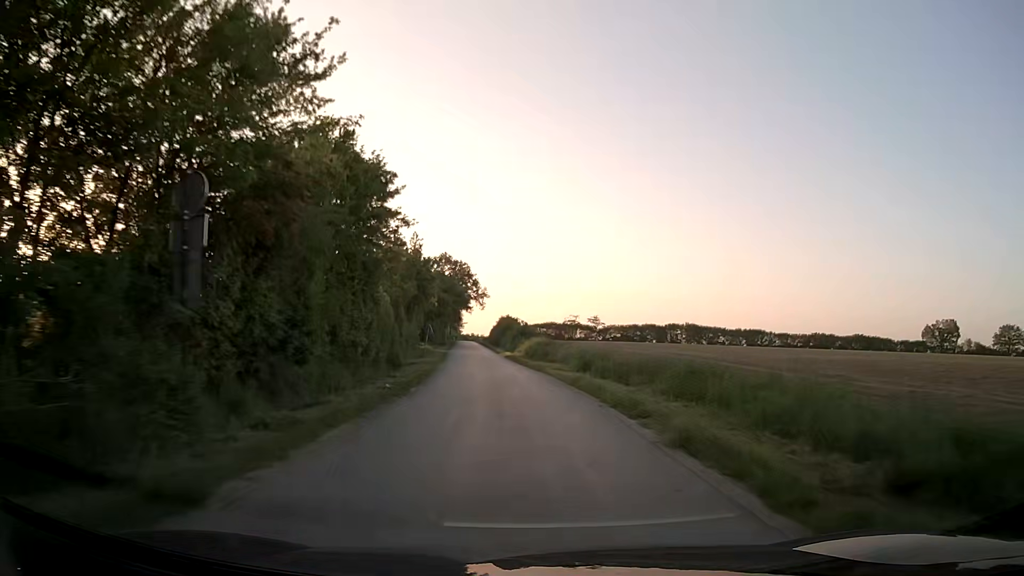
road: unclassified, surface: asphalt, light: Day
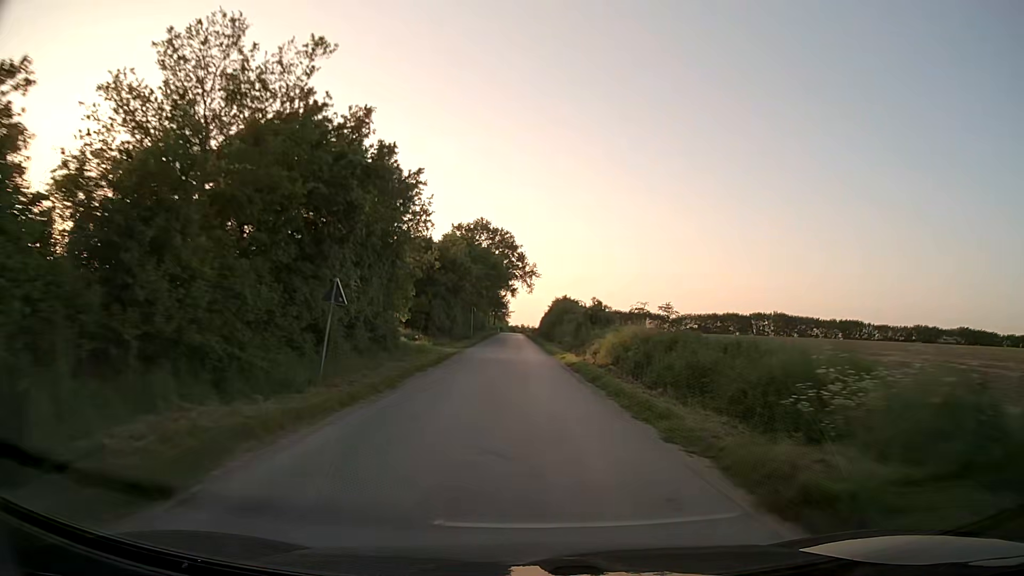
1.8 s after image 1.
(-1.1, +30.0) m; -4°
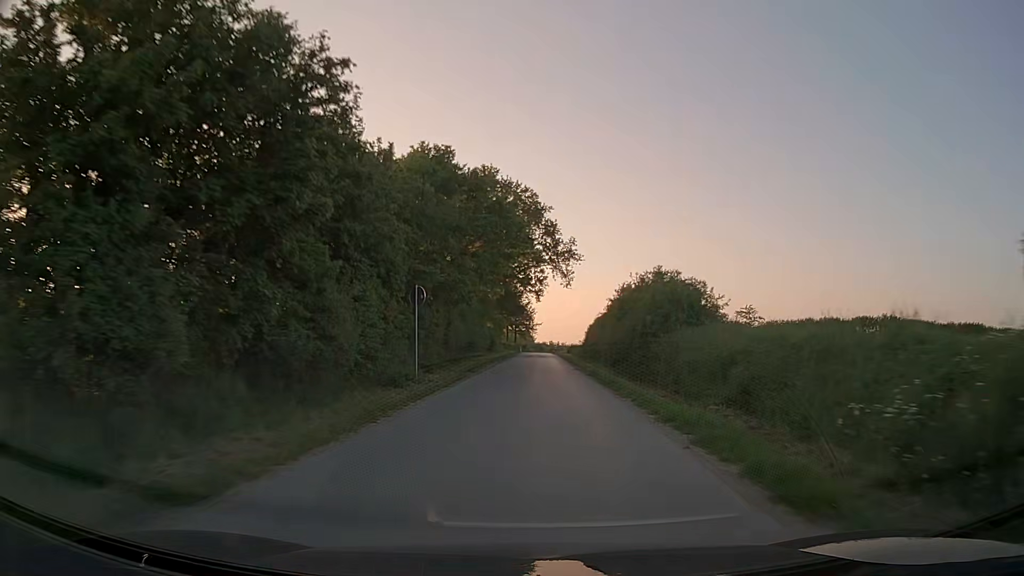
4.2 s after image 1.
(-0.8, +39.2) m; -3°
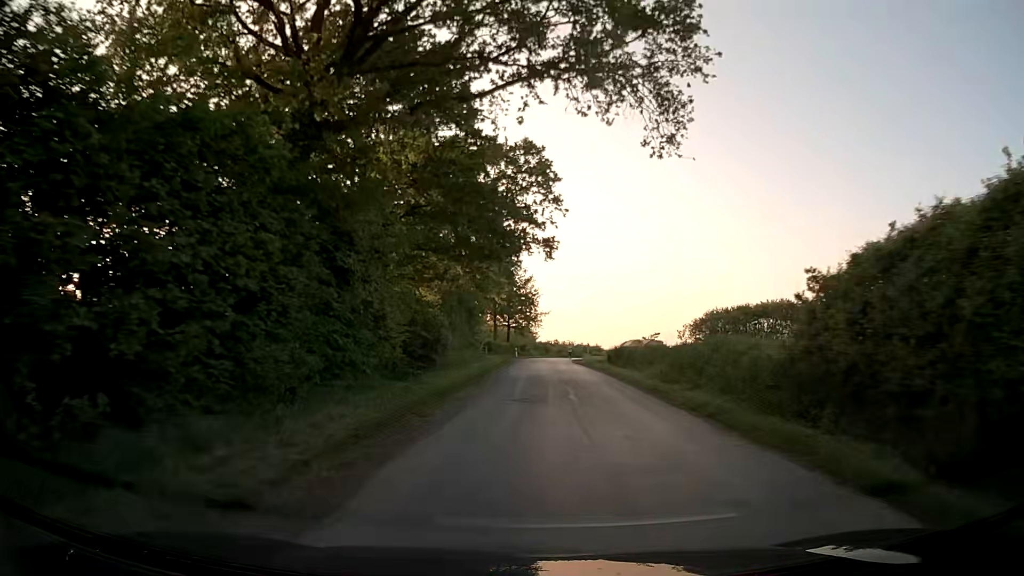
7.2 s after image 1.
(+0.2, +44.5) m; 0°
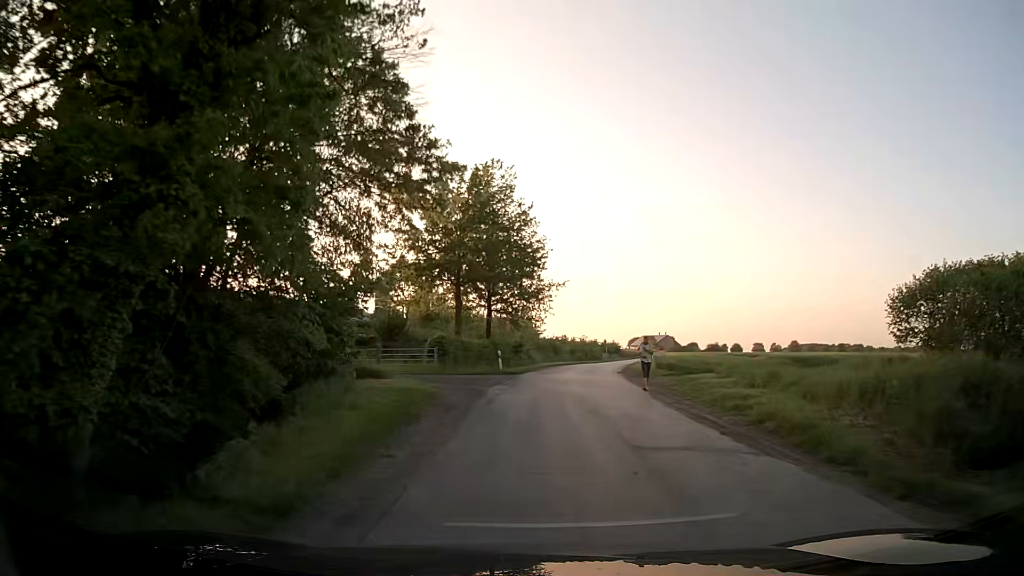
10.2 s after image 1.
(+0.3, +37.3) m; 0°
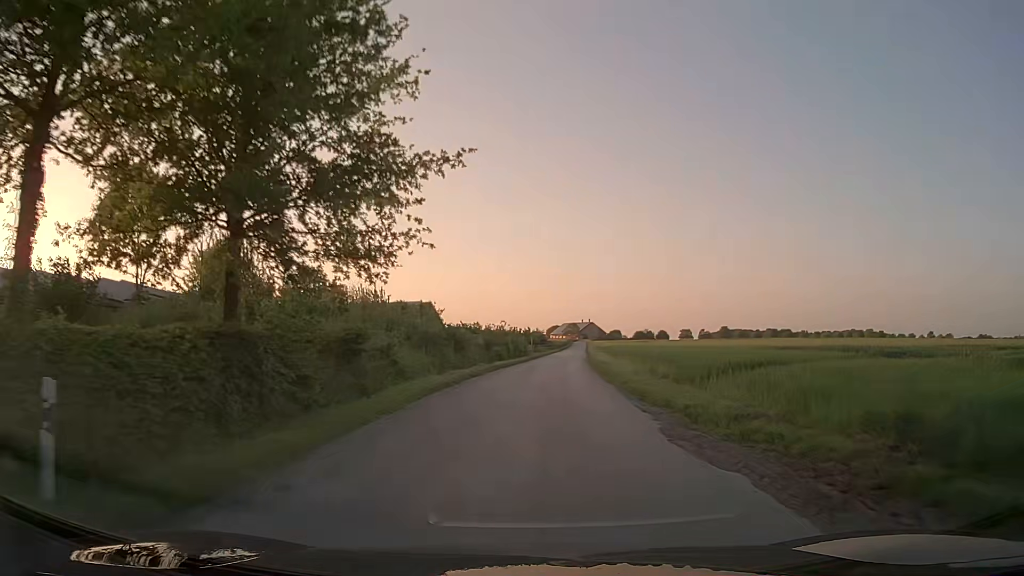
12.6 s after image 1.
(+1.8, +29.3) m; +7°
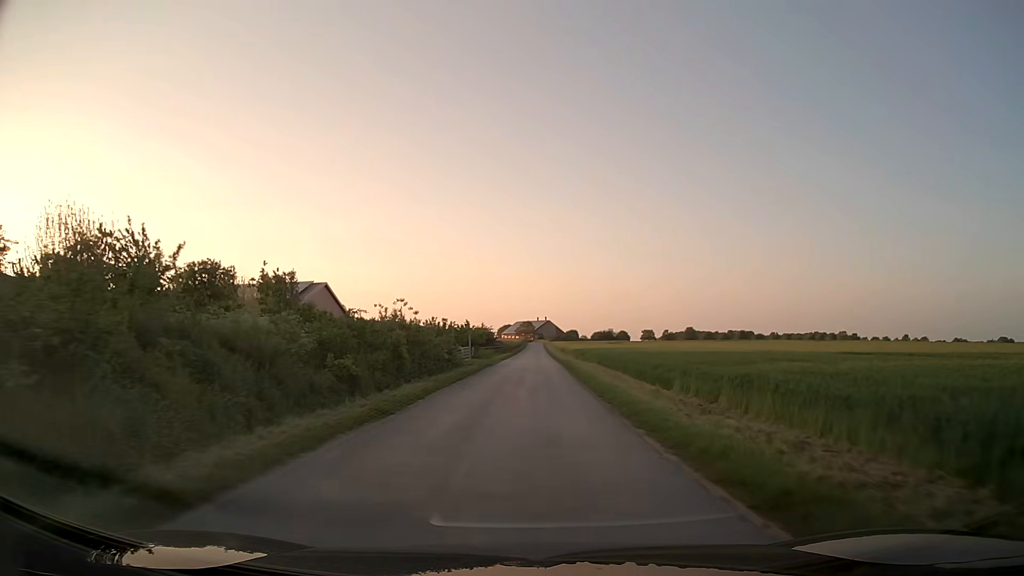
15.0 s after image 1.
(+1.4, +34.9) m; +4°
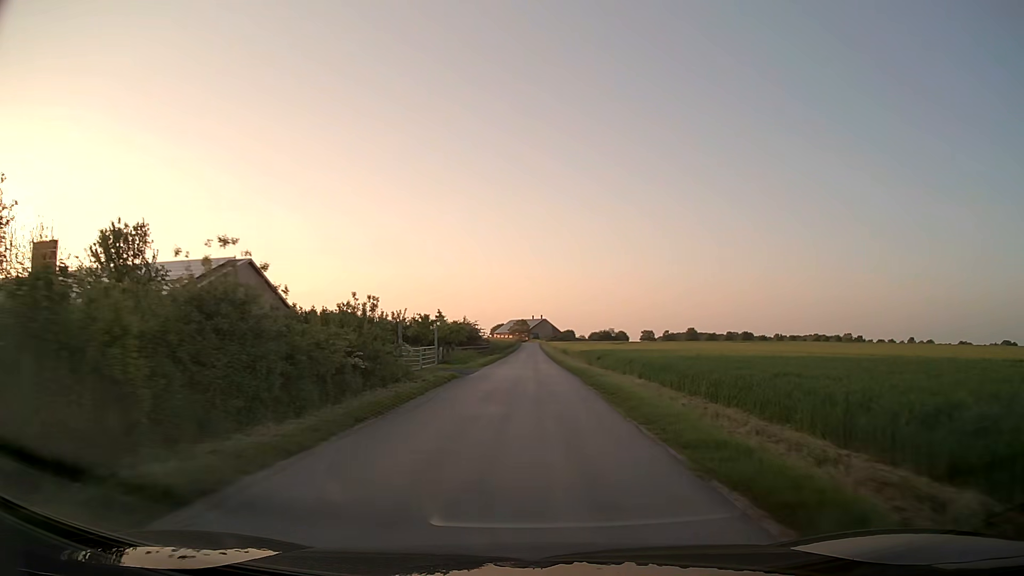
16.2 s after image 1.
(+0.1, +19.9) m; +1°
(0, +10) (0, +20) (0, +30) (0, +40) (0, +50) (0, +60) (0, +70) (+1, +80) (+1, +90) (+1, +100) m
